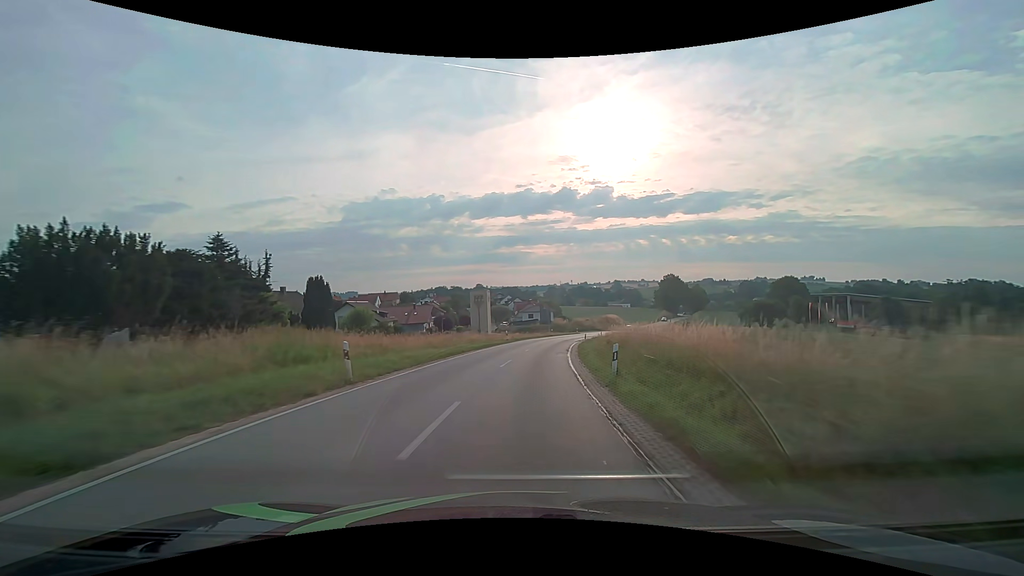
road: secondary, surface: asphalt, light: Day
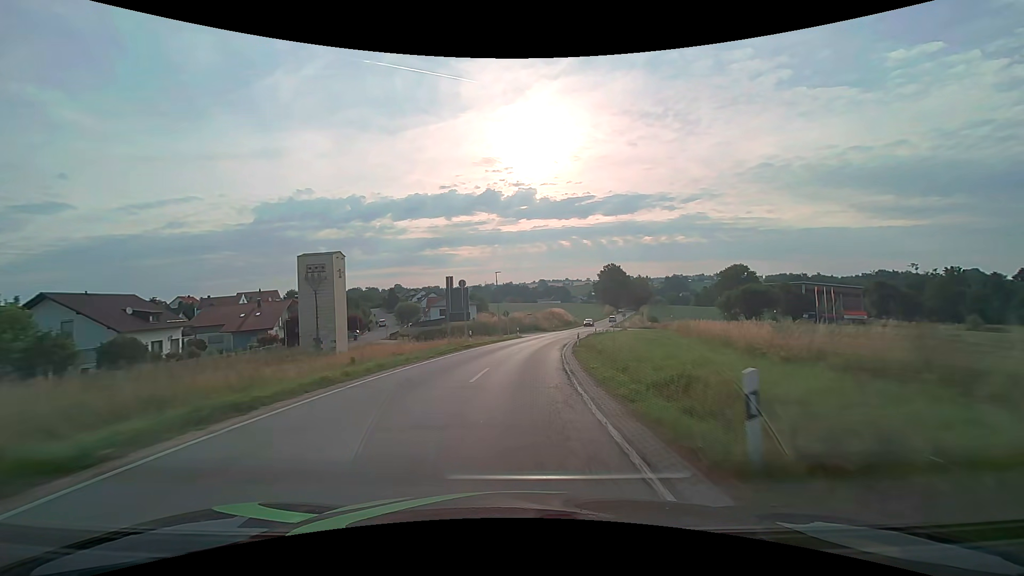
(+3.2, +42.7) m; +9°
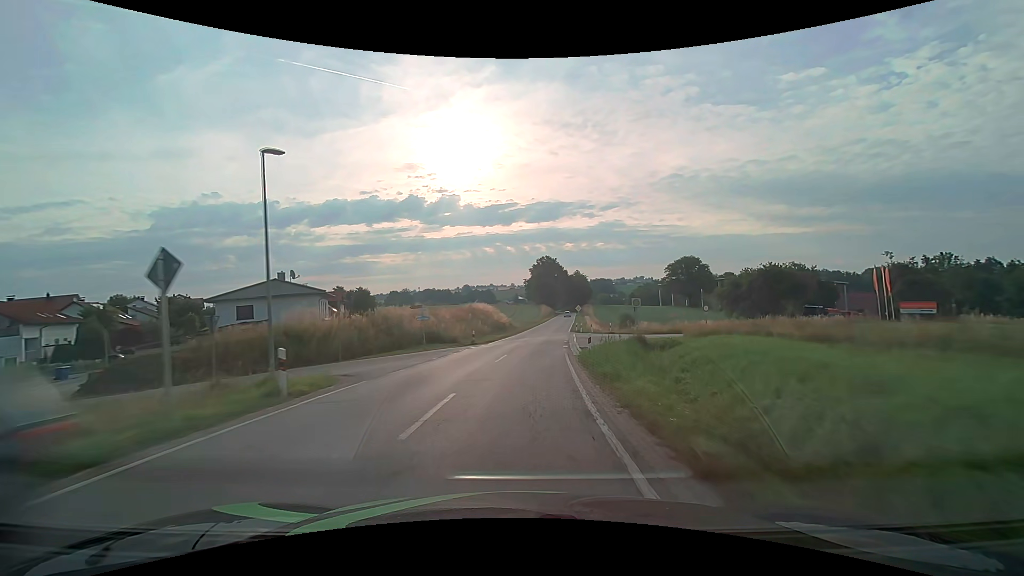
(+3.1, +42.7) m; +9°
(0, +10) (+1, +20) (+1, +30) (+2, +40) (+3, +50) (+4, +60) (+6, +70) (+7, +80) (+8, +90) (+10, +99) m
